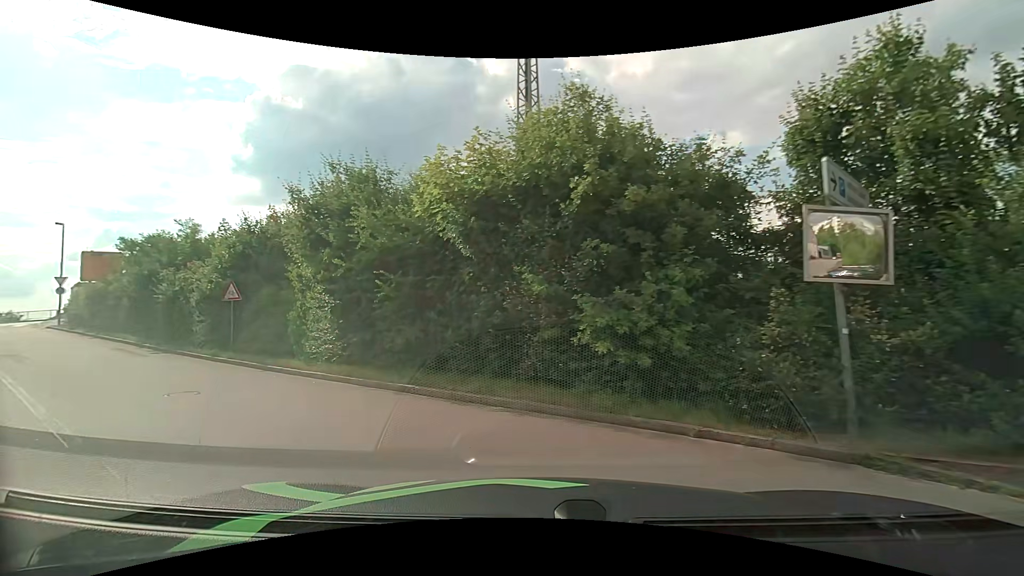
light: Day
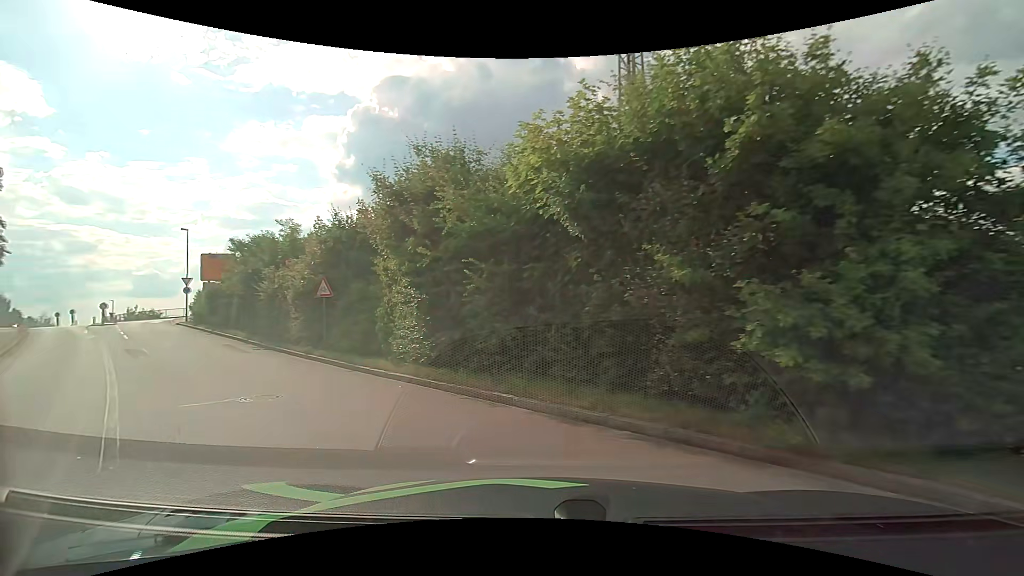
(-0.2, +1.9) m; -13°
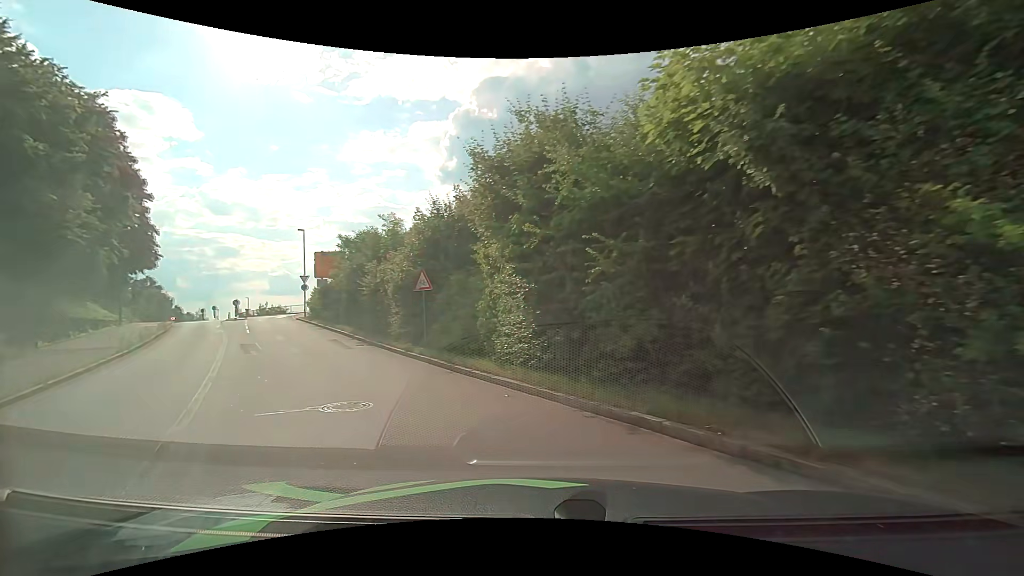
(-0.1, +2.1) m; -9°
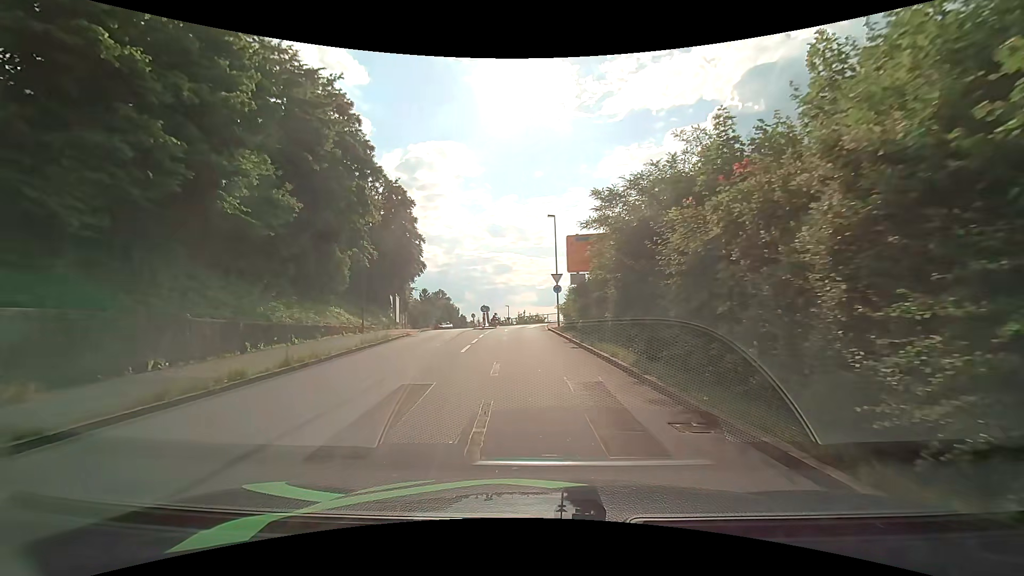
(-4.8, +13.1) m; -31°
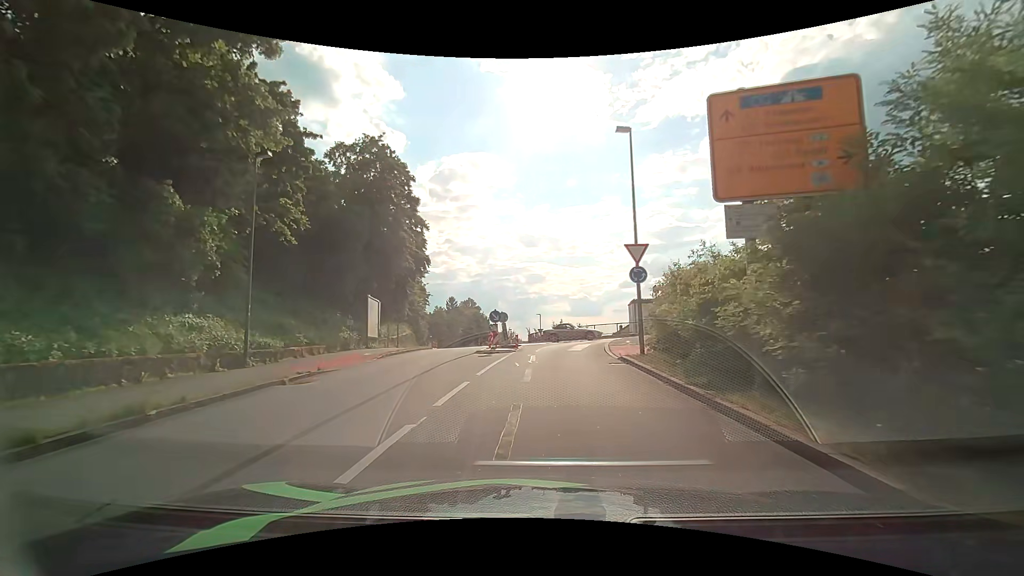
(-0.7, +18.0) m; -4°
(0, +10) (+1, +20) (+2, +30) (+6, +39) (+2, +48) (-4, +56) (-7, +65) (-10, +75) (-12, +85) (-14, +95) m
